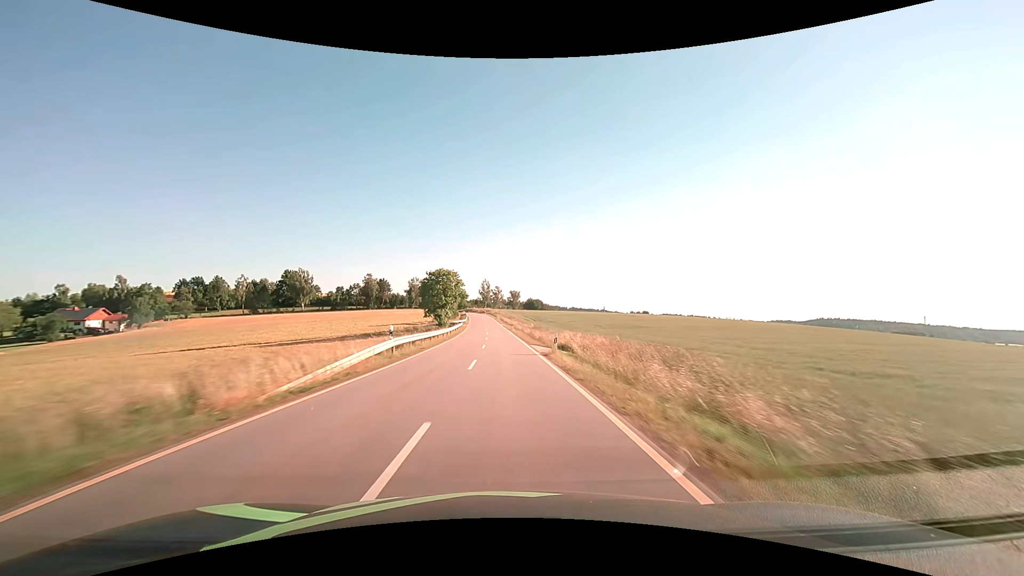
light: Day
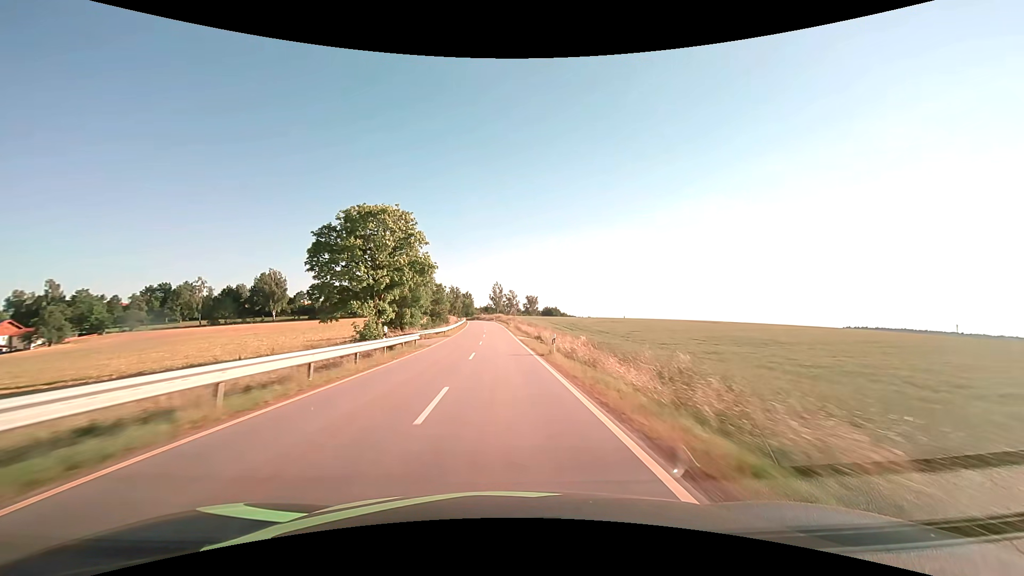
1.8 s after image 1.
(-0.6, +44.6) m; -2°
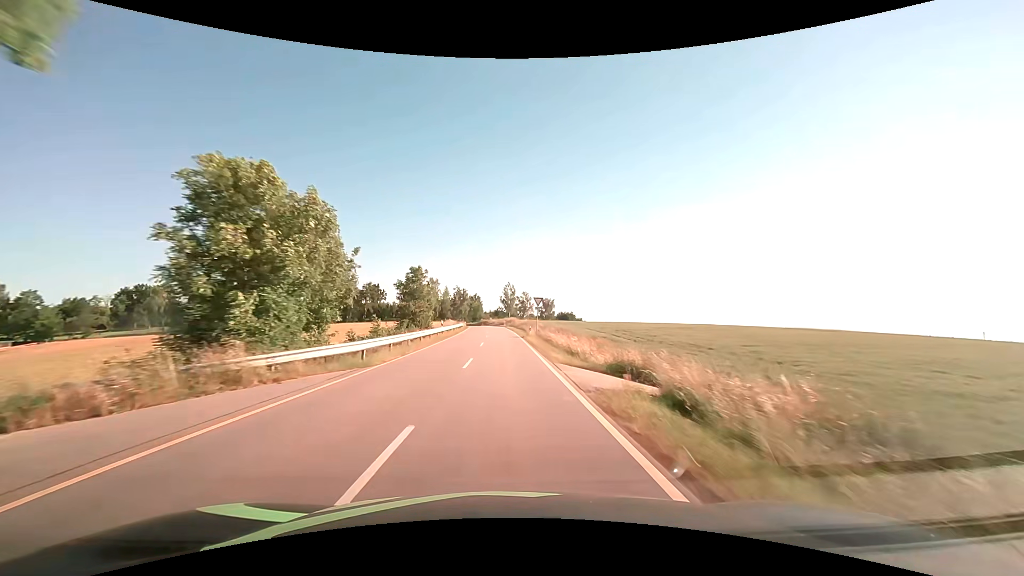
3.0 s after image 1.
(-0.3, +28.4) m; -1°
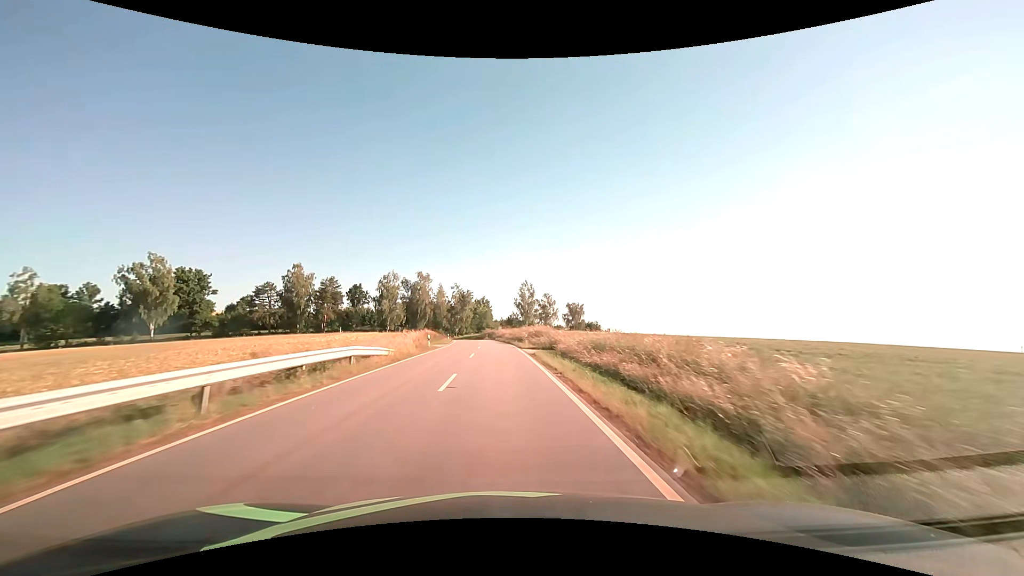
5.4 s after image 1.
(-0.9, +52.7) m; -2°
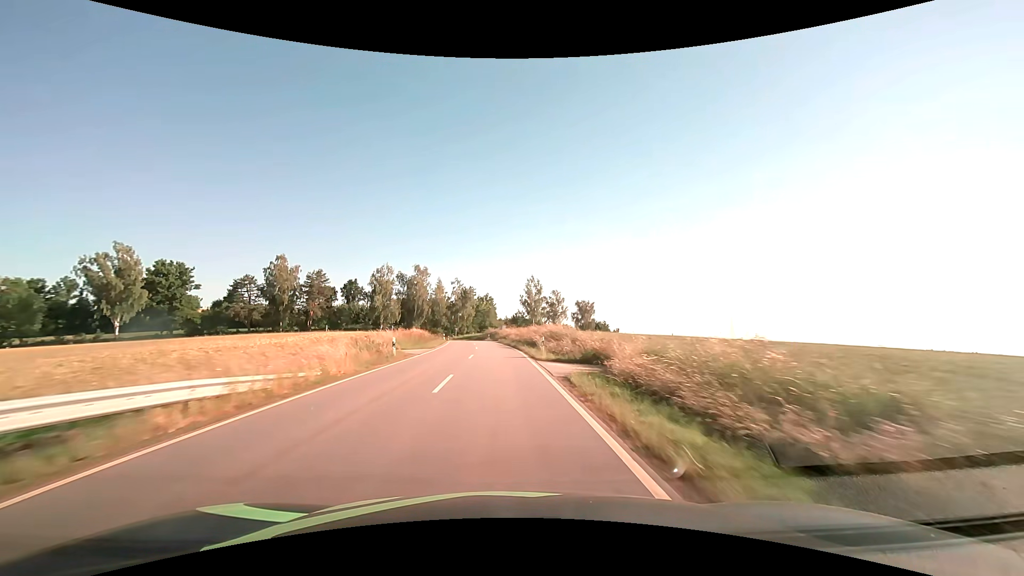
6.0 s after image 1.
(-0.1, +12.2) m; -1°
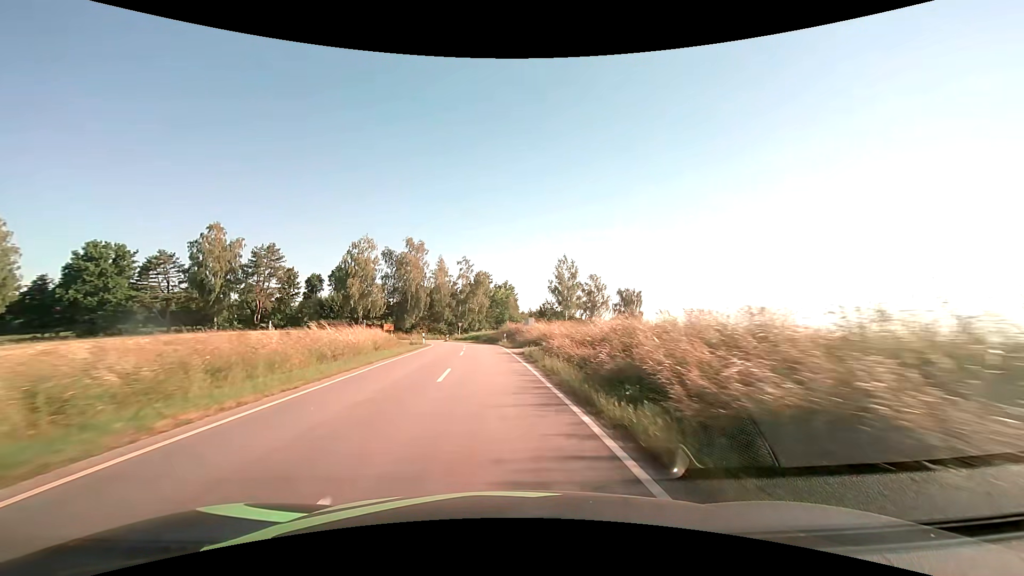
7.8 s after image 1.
(-0.7, +34.4) m; -2°
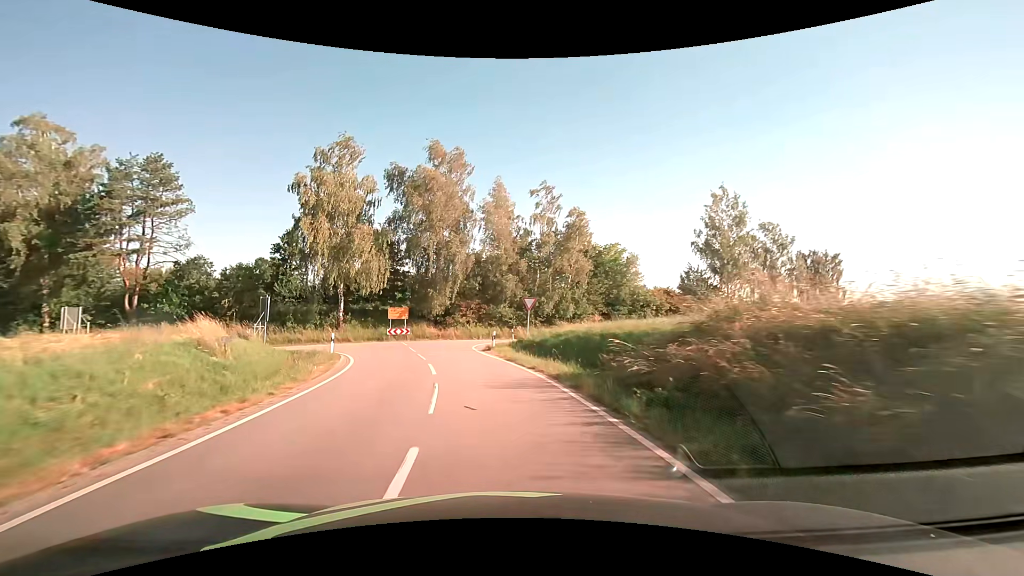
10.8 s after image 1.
(-3.0, +46.3) m; -10°
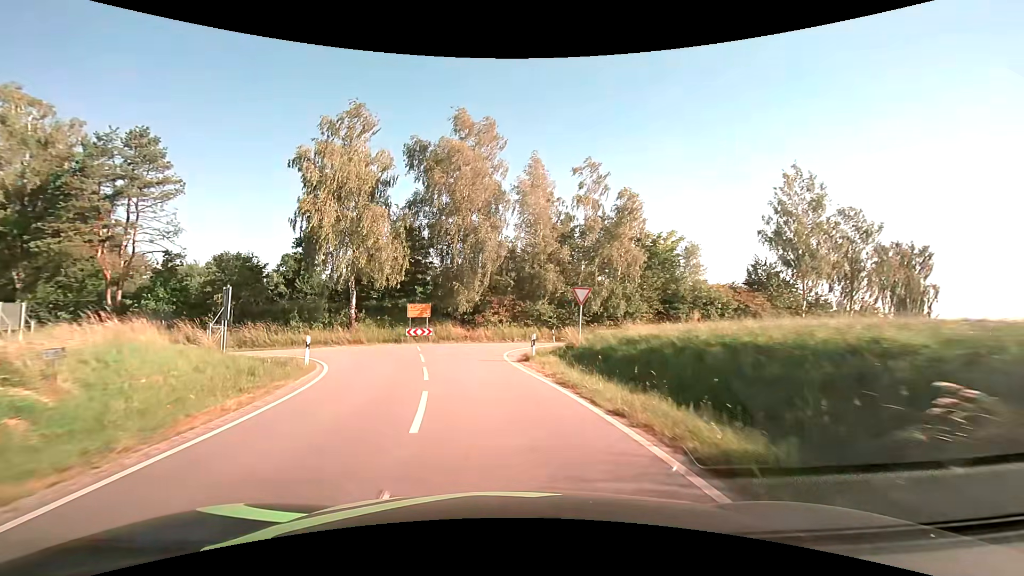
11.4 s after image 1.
(-0.3, +7.3) m; -4°
(0, +10) (-1, +20) (+1, +30) (+8, +36) (+17, +40) (+26, +44) (+35, +48) (+44, +53) (+53, +58) (+61, +64) m
